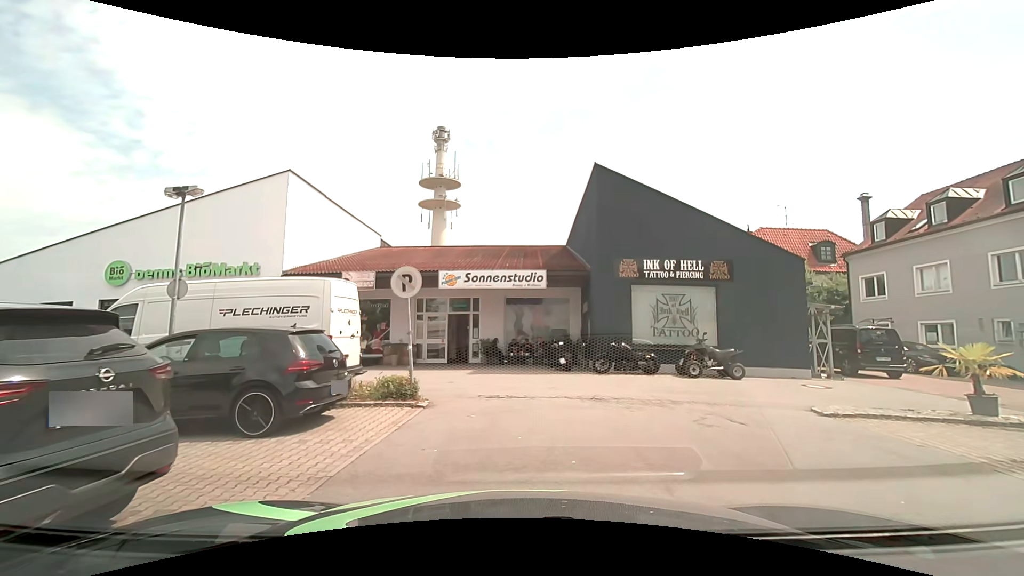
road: service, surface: asphalt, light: Day
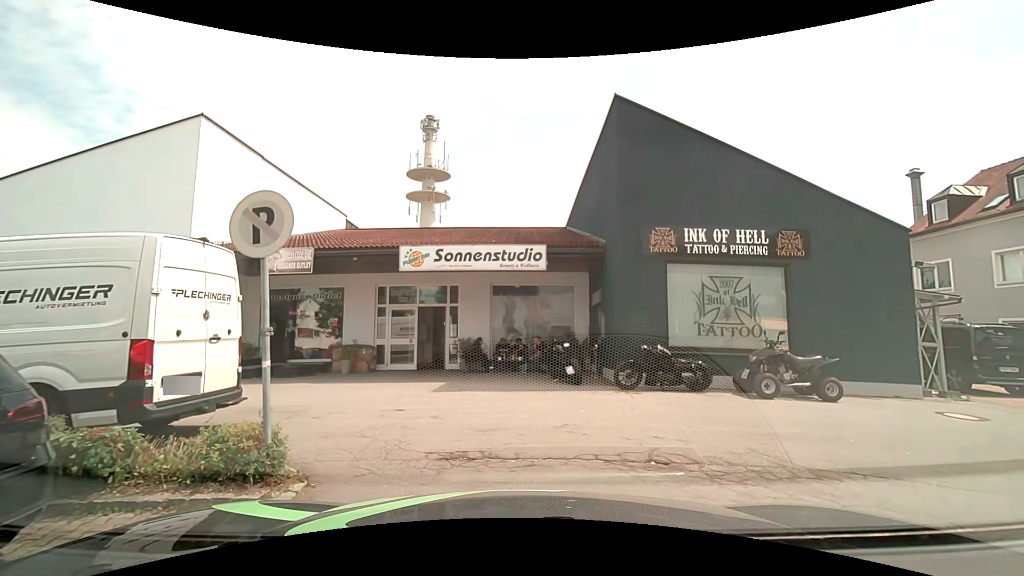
(+0.1, +5.0) m; +1°
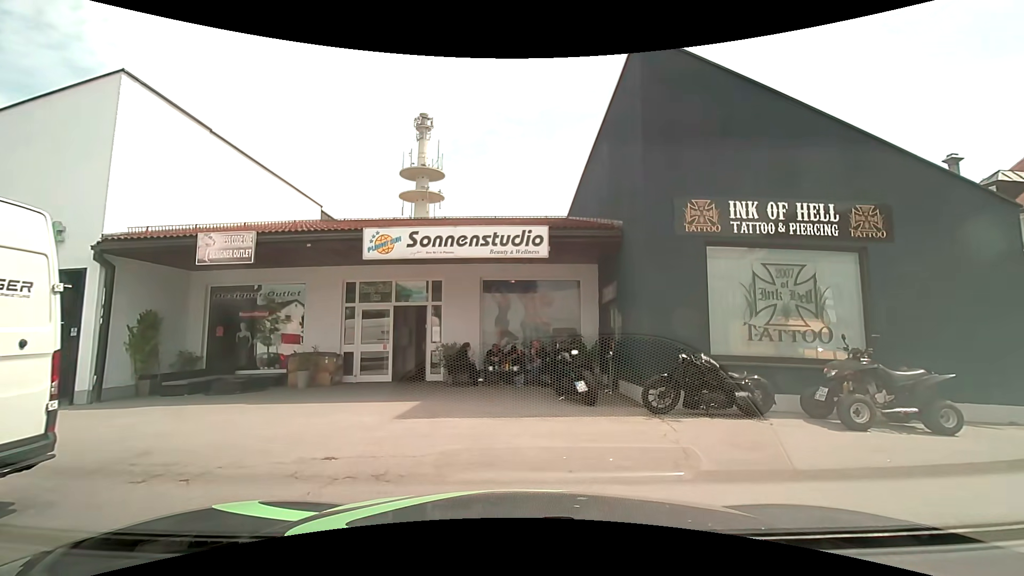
(+0.1, +2.8) m; +1°
